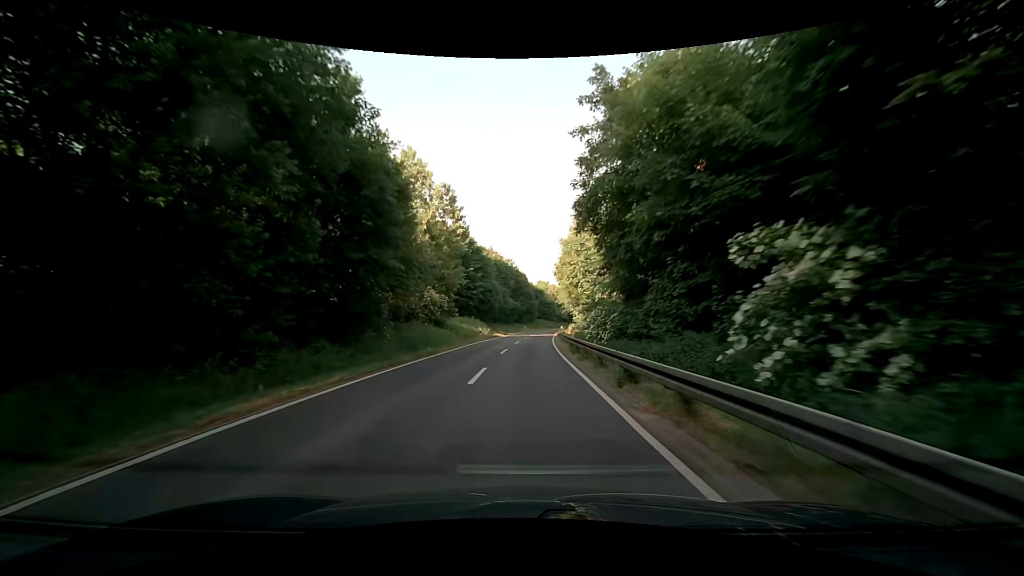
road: secondary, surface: asphalt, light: Day
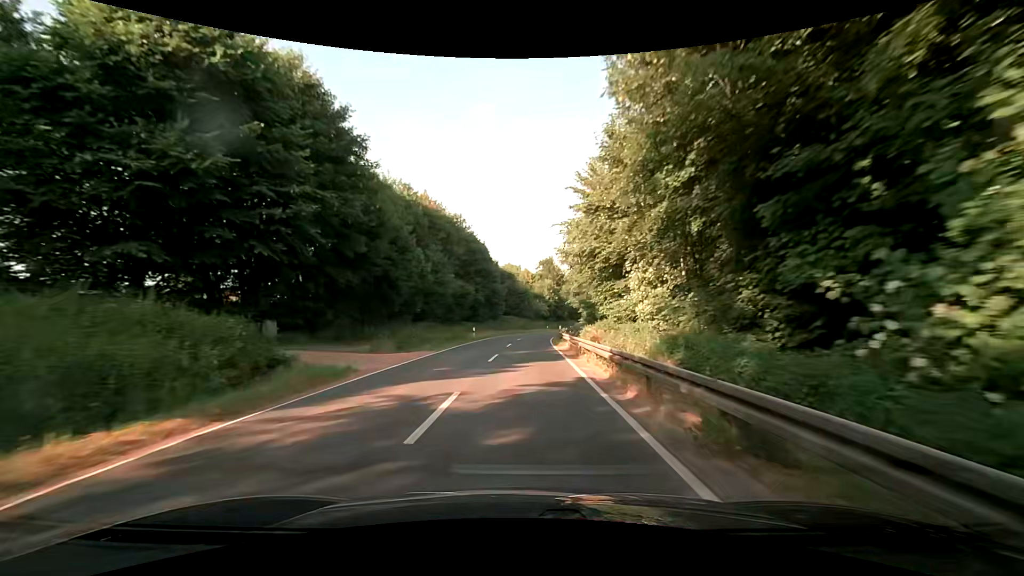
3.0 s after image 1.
(+1.5, +54.1) m; +3°
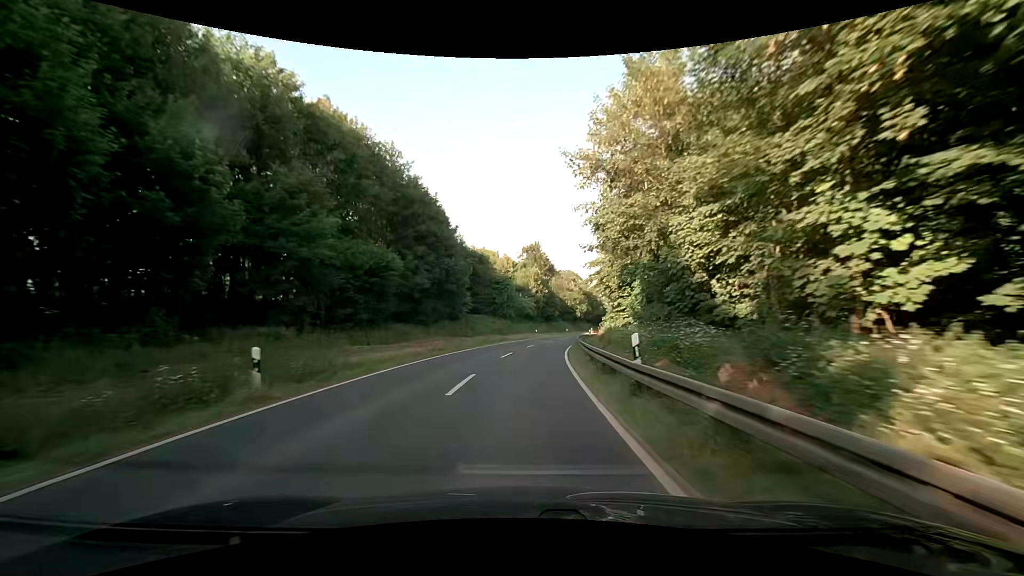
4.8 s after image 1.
(+0.7, +32.3) m; +2°
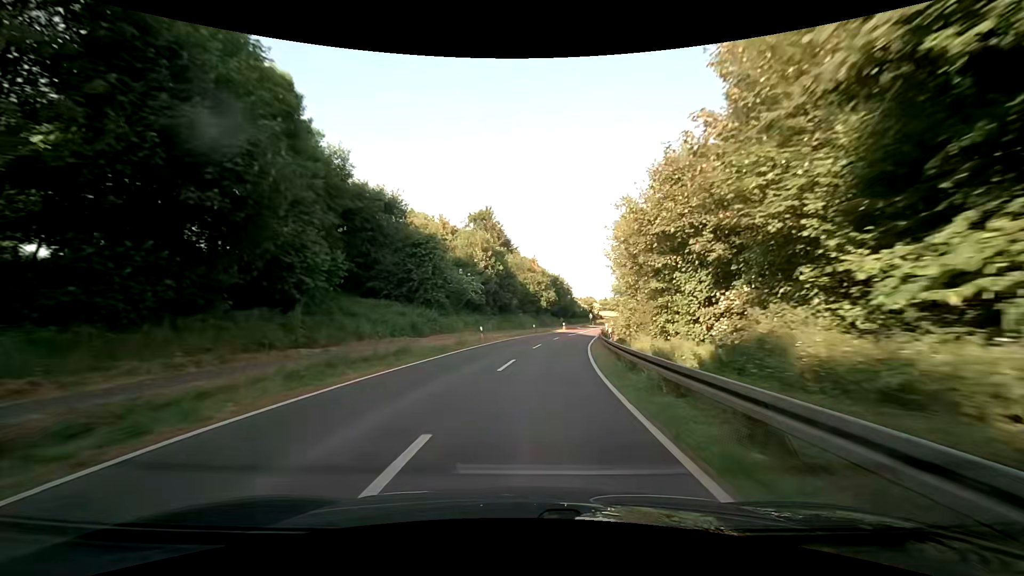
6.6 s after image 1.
(+1.0, +32.2) m; +5°
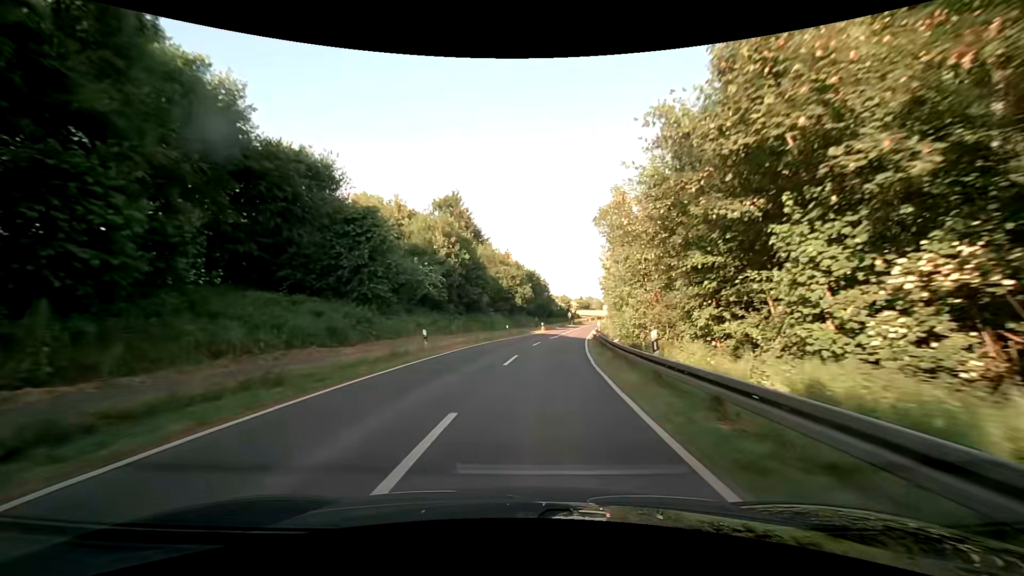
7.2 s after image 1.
(+0.3, +10.7) m; +3°
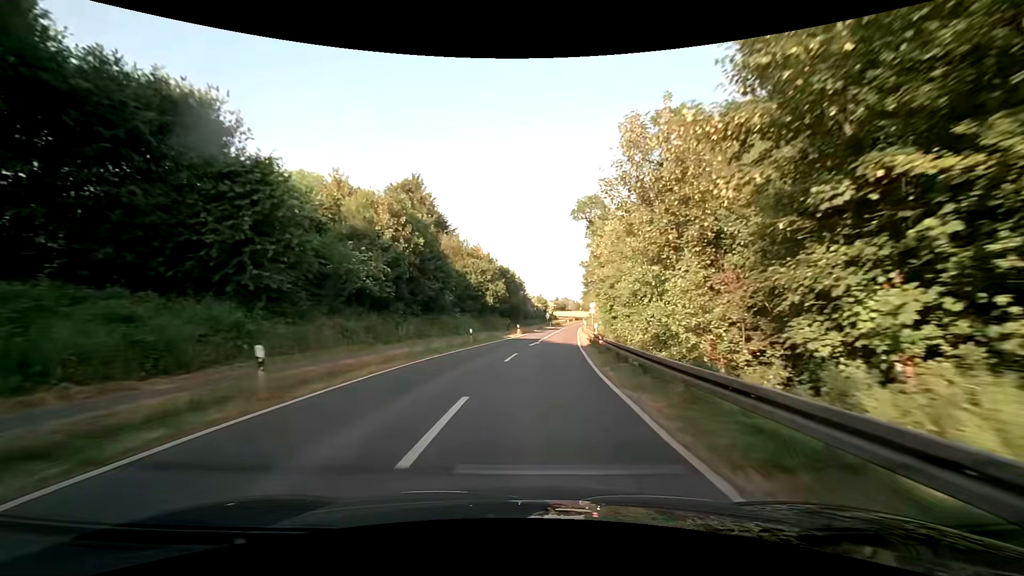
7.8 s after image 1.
(+0.3, +10.7) m; +3°
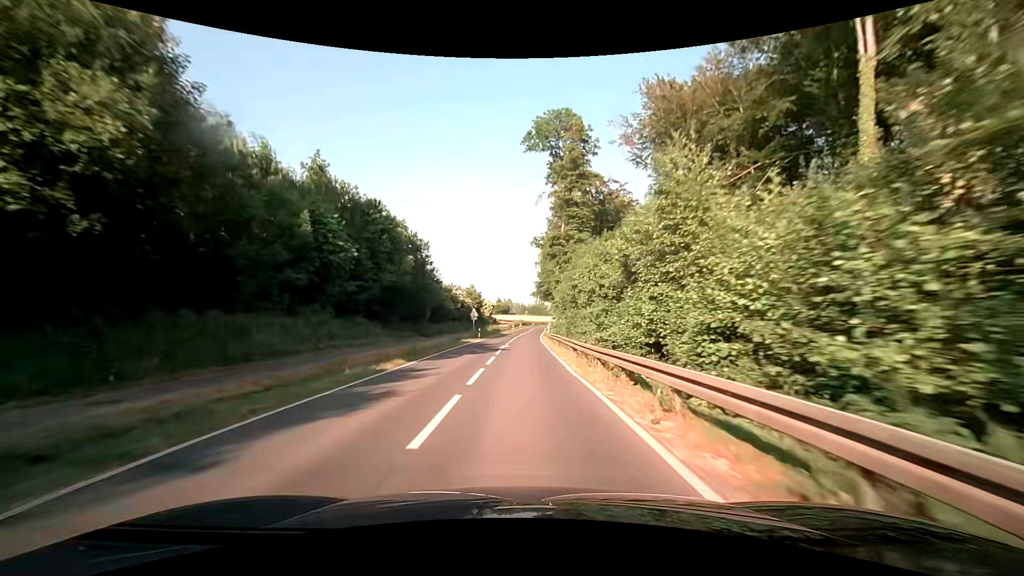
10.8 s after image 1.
(+4.1, +53.0) m; +7°
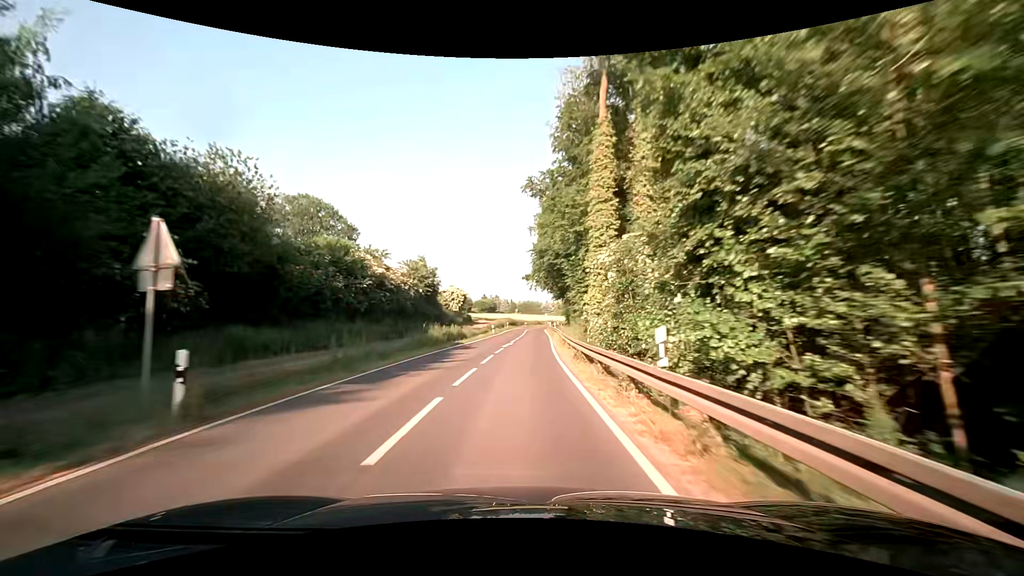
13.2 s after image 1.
(+0.1, +42.4) m; +1°
(0, +10) (0, +20) (+1, +30) (+1, +40) (+1, +50) (+2, +60) (+2, +70) (+2, +80) (+3, +90) (+4, +100) m
